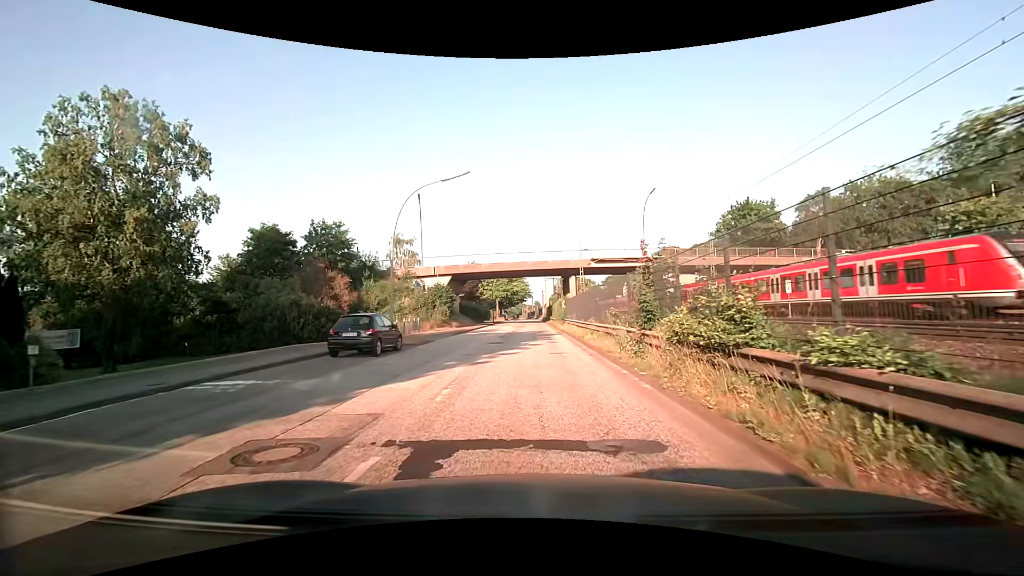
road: unclassified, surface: asphalt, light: Day
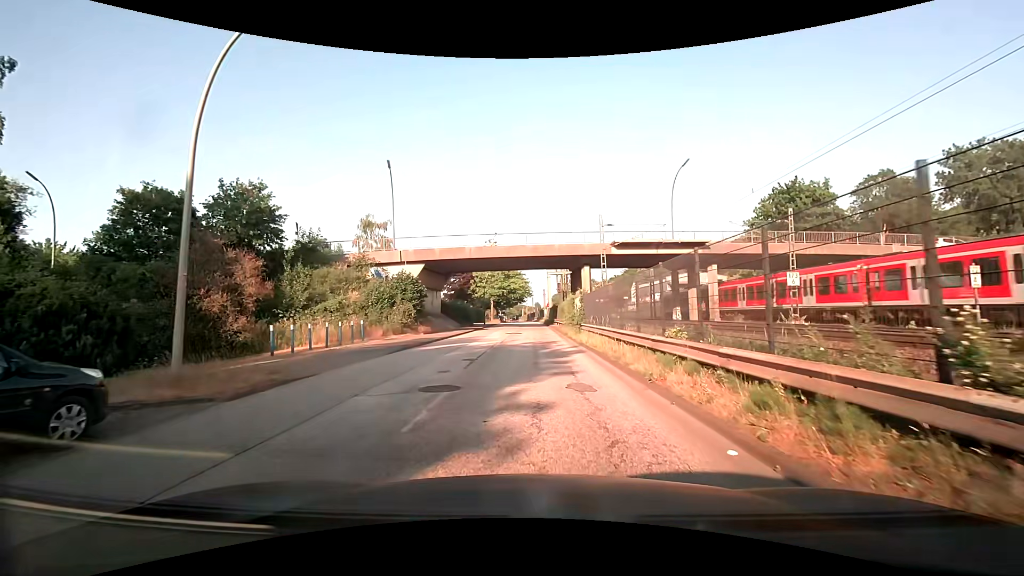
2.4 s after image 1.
(-0.1, +13.8) m; -1°
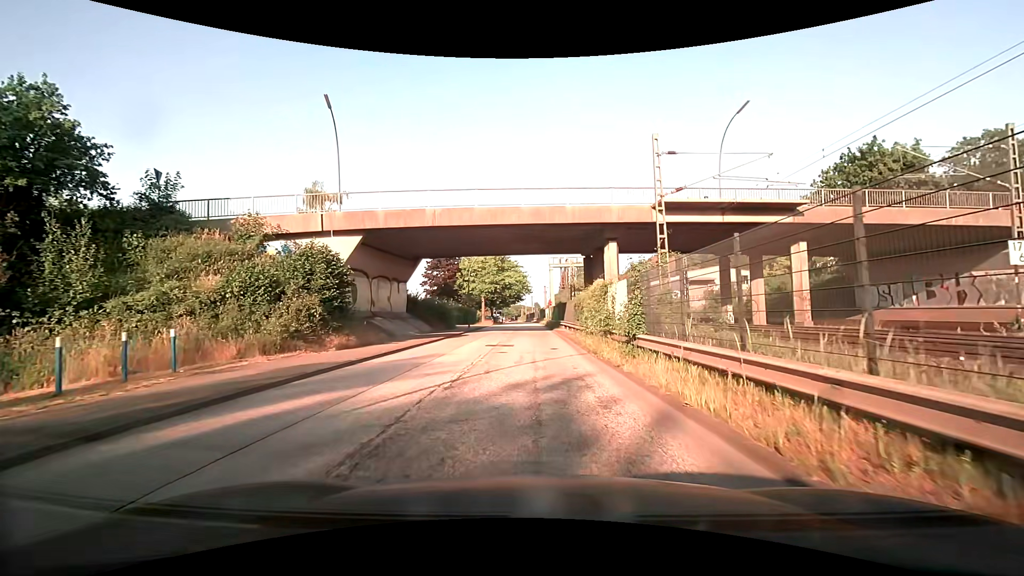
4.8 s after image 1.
(+0.1, +14.6) m; 0°
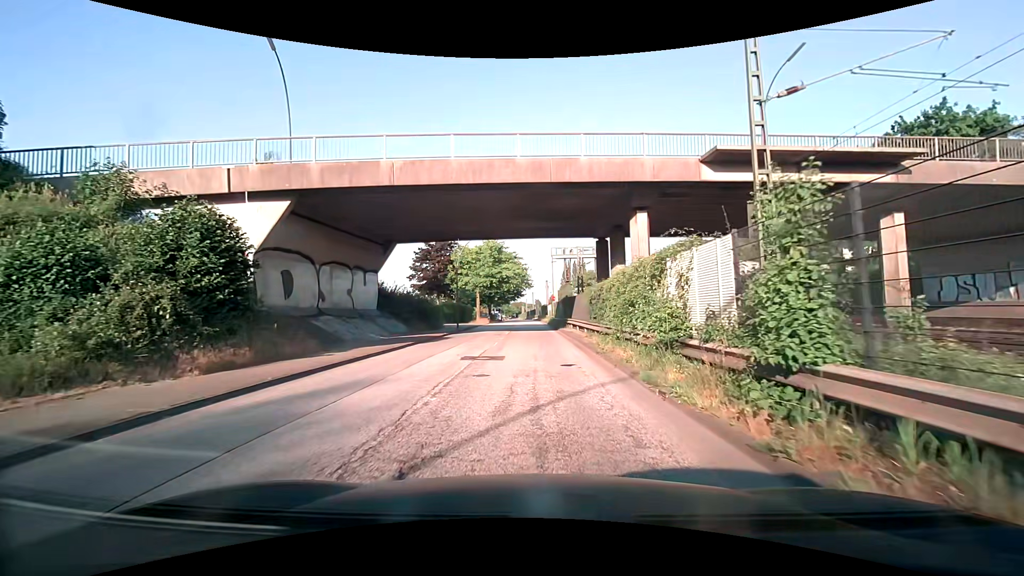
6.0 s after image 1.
(+0.1, +7.7) m; 0°
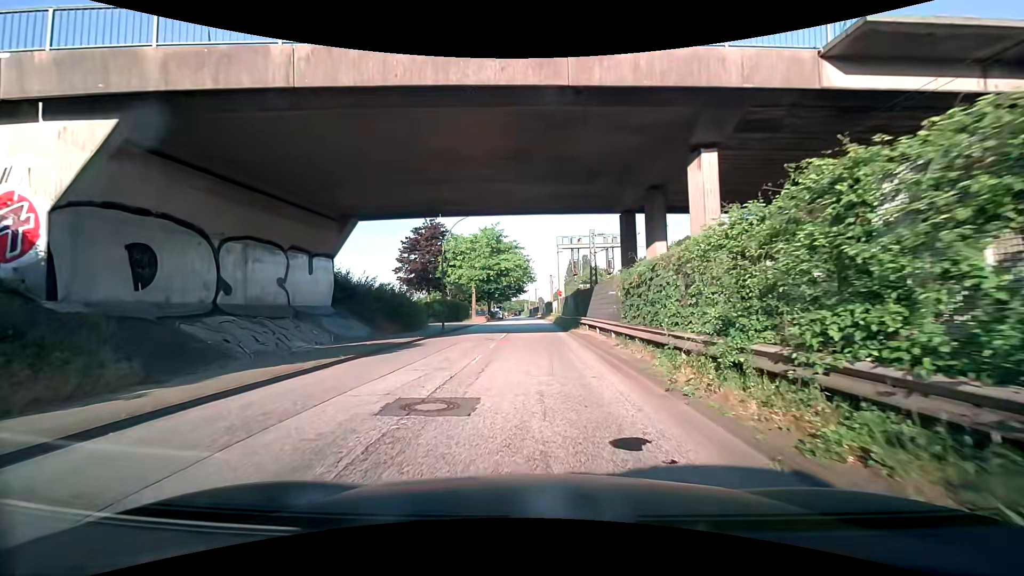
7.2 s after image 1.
(0.0, +7.7) m; -1°
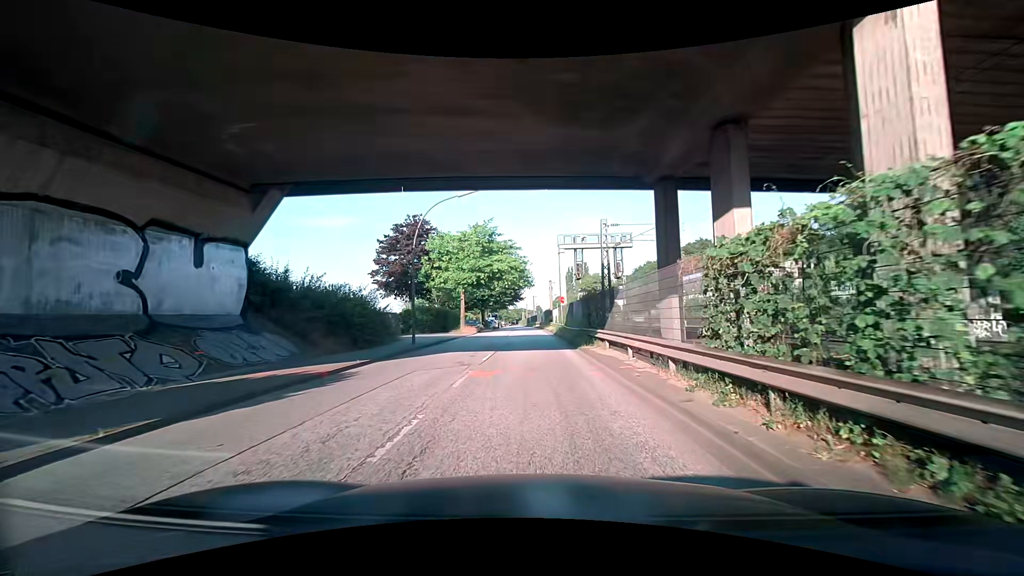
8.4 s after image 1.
(0.0, +7.4) m; 0°
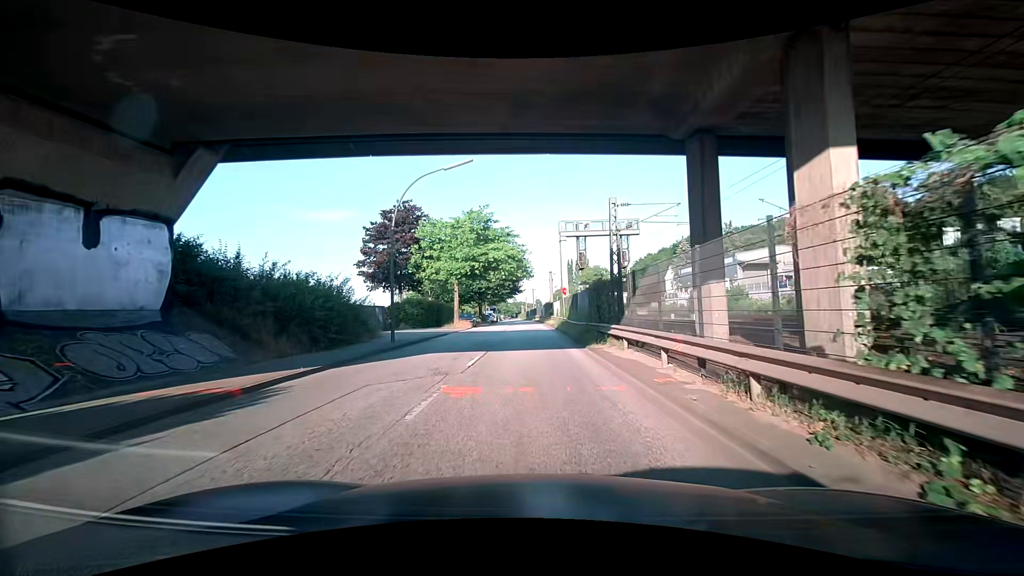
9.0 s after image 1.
(+0.1, +3.6) m; 0°
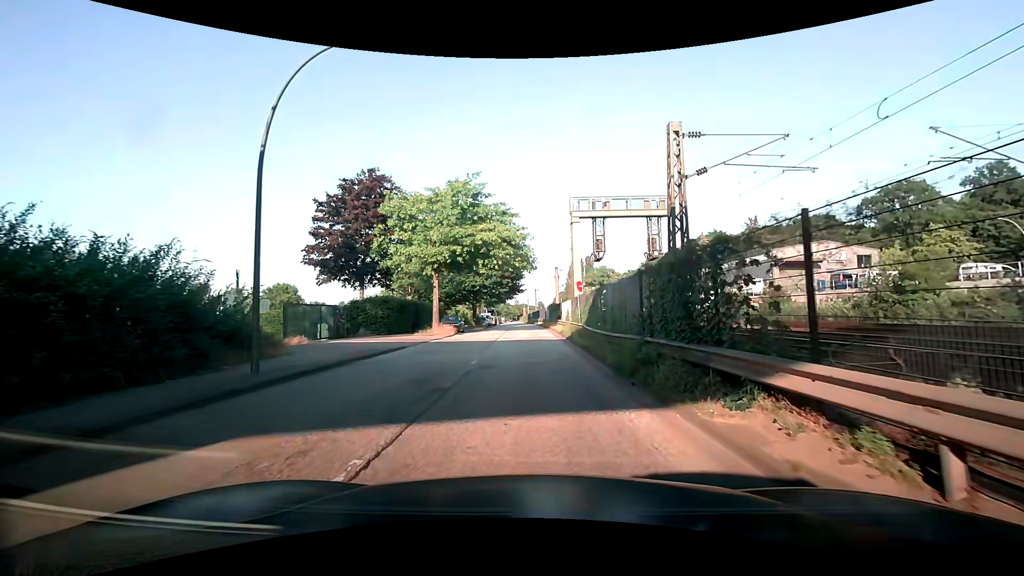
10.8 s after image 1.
(+0.2, +10.8) m; +3°
(-1, +10) (-1, +20) (-2, +30) (-2, +40) (-3, +50) (-4, +60) (-5, +70) (-6, +80) (-7, +90) (-8, +100) m
